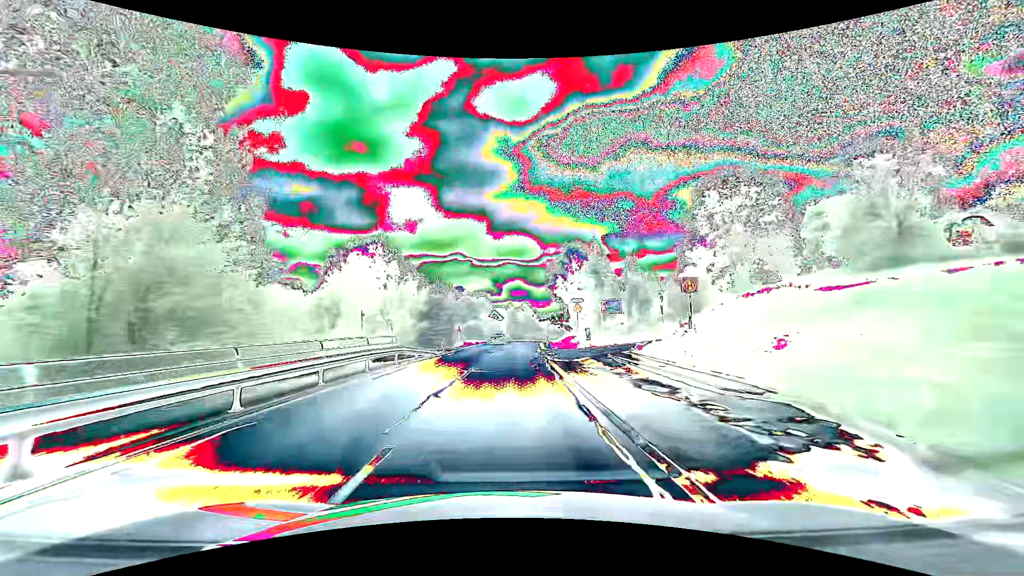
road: secondary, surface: asphalt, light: Day
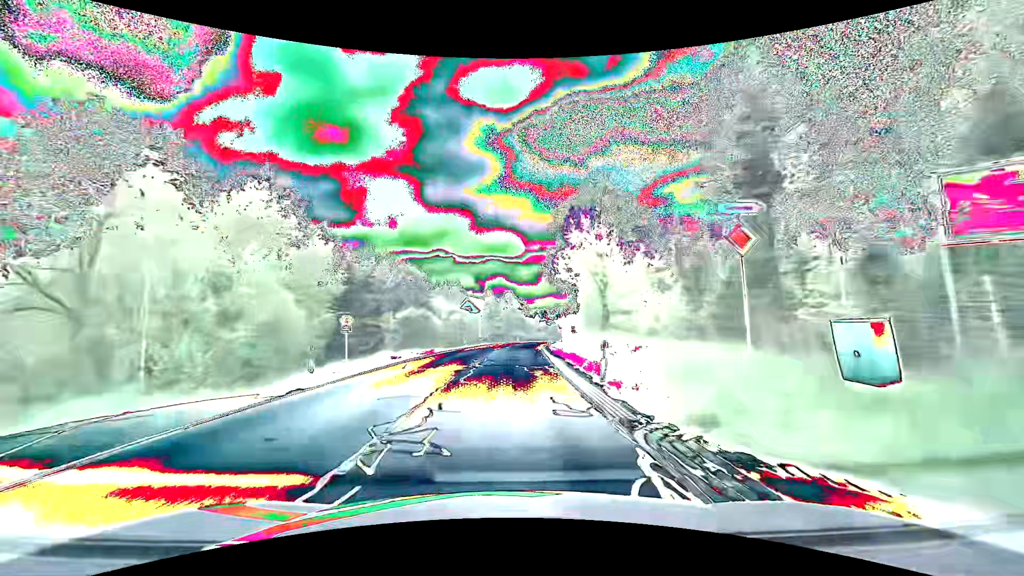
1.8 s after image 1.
(+0.7, +33.0) m; +3°
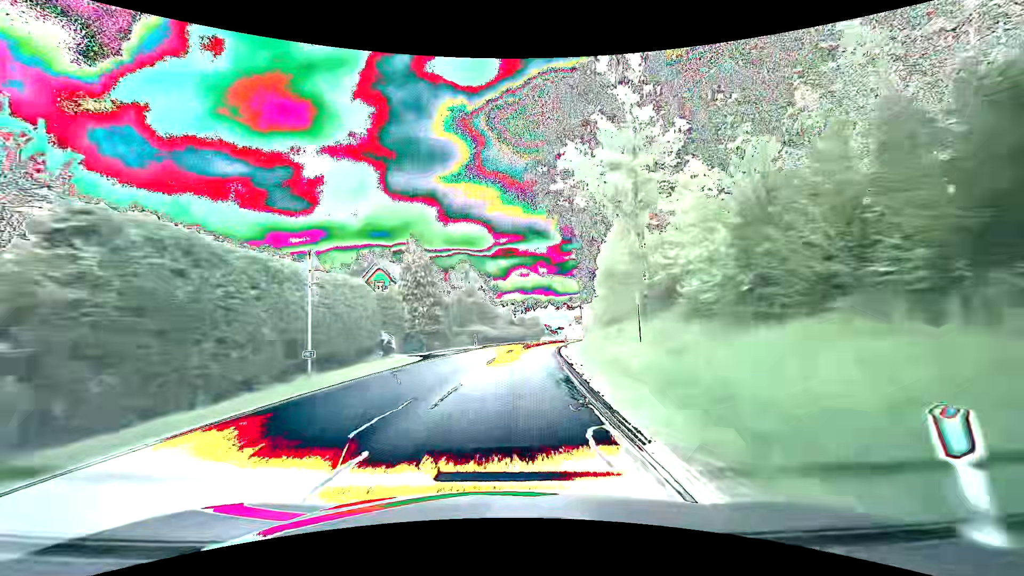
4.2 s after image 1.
(+1.2, +44.4) m; +4°
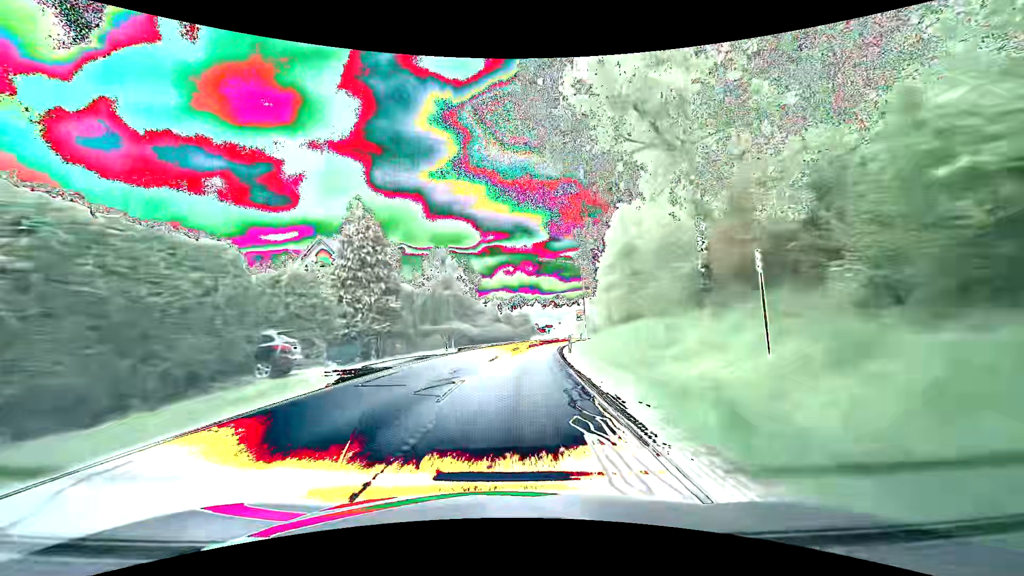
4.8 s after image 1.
(+0.1, +11.2) m; +1°
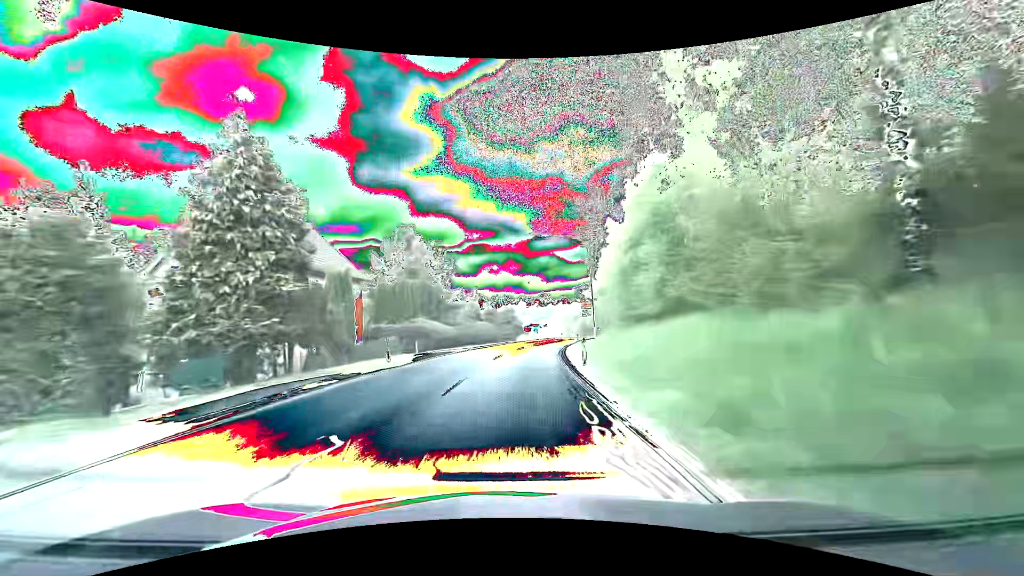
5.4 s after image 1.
(+0.2, +11.2) m; +2°
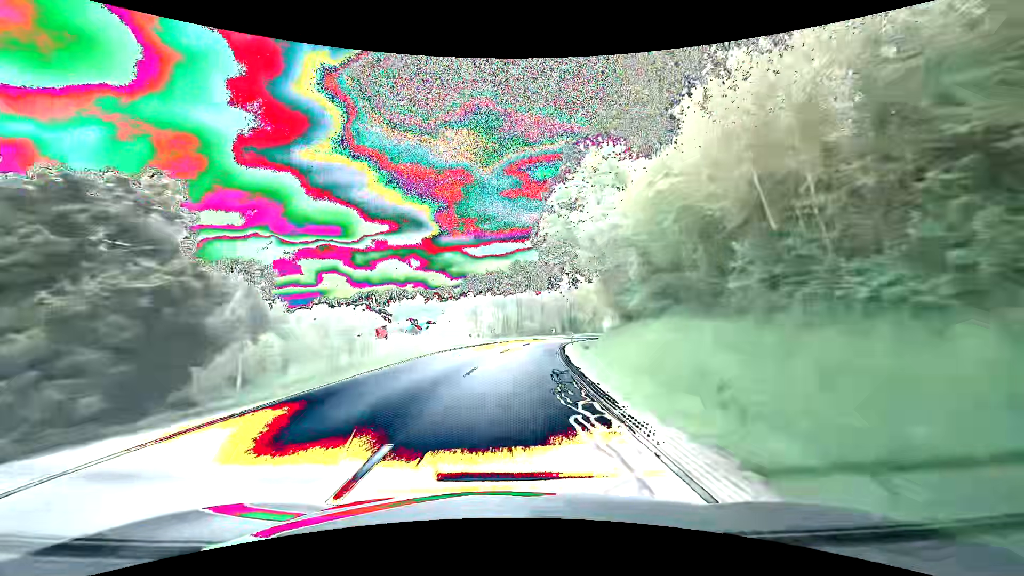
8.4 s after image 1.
(+5.1, +55.7) m; +11°
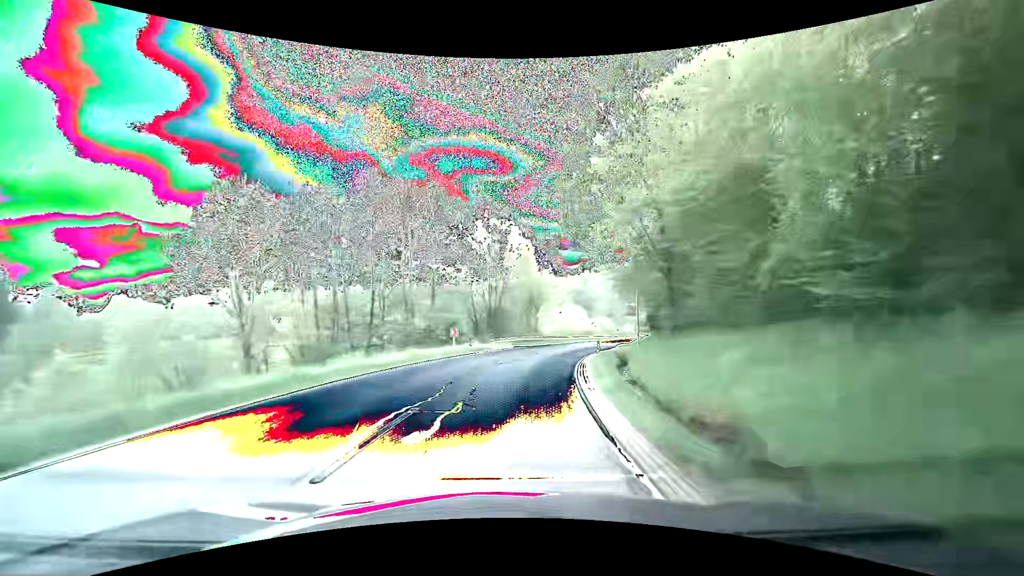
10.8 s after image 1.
(+3.9, +44.6) m; +11°
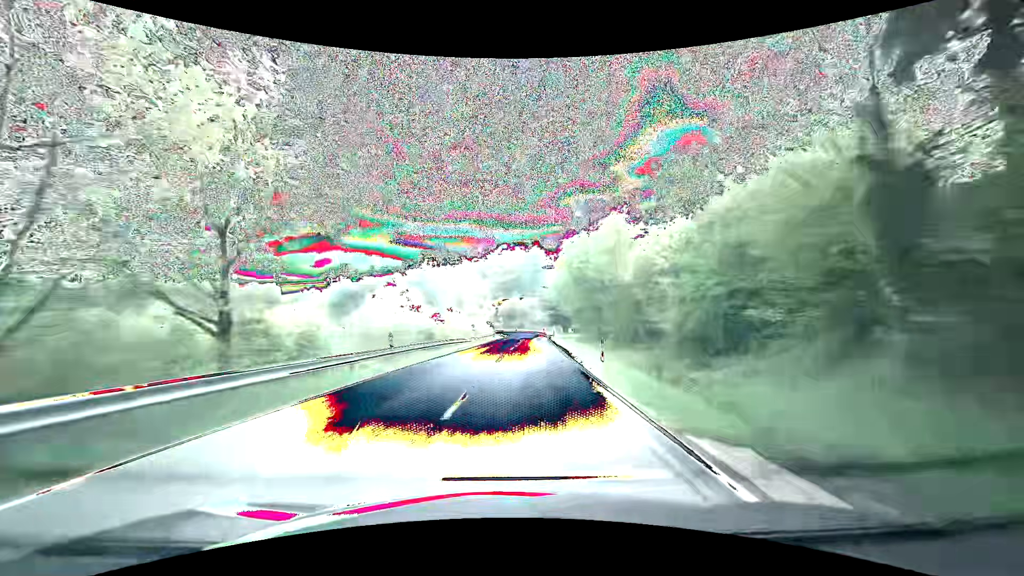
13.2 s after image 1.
(+7.0, +44.1) m; +18°
(0, +10) (+1, +20) (+1, +30) (+2, +40) (+3, +50) (+3, +60) (+4, +70) (+5, +80) (+5, +90) (+5, +100) m
